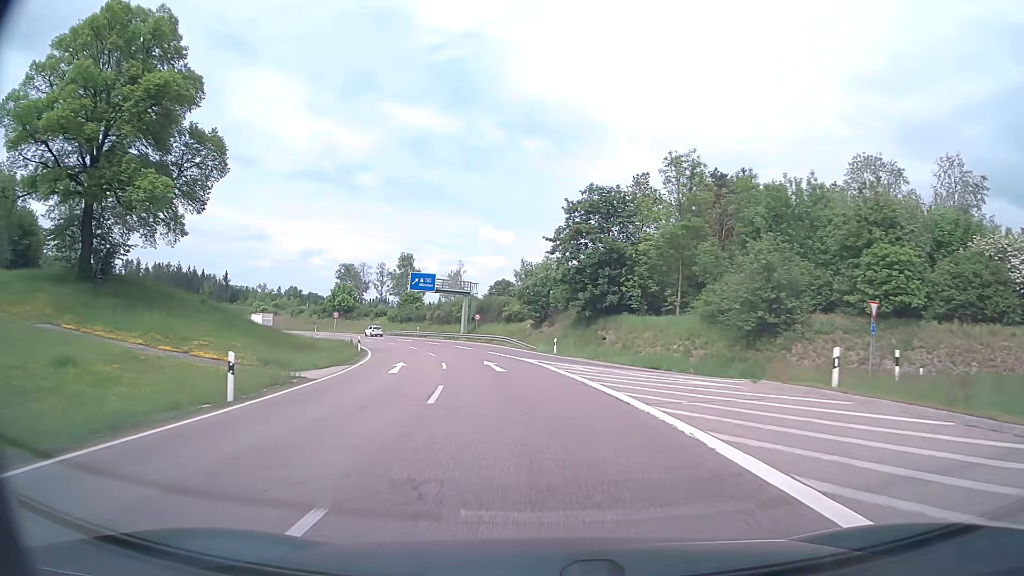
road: trunk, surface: asphalt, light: Day
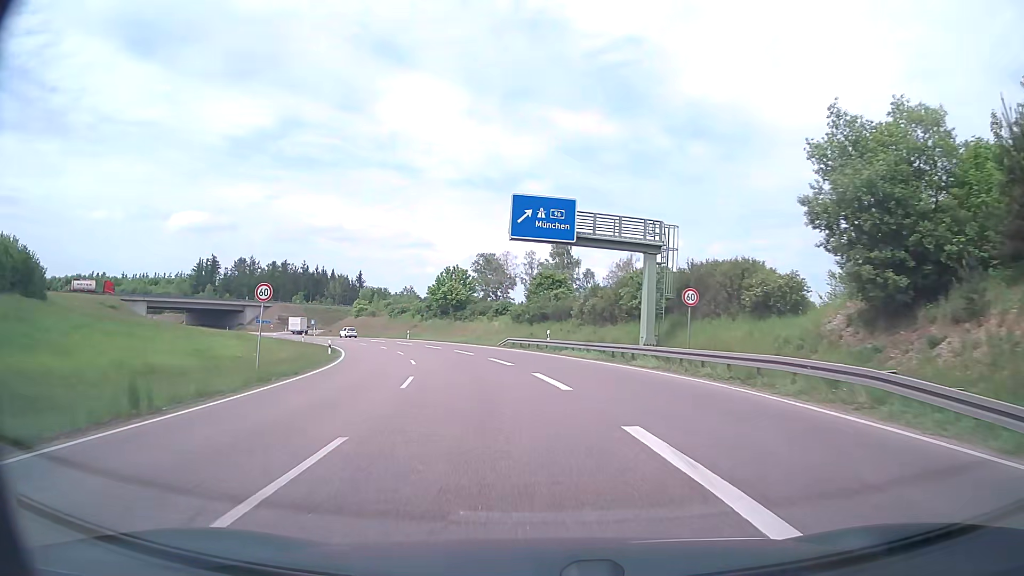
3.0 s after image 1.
(-5.4, +44.3) m; -15°
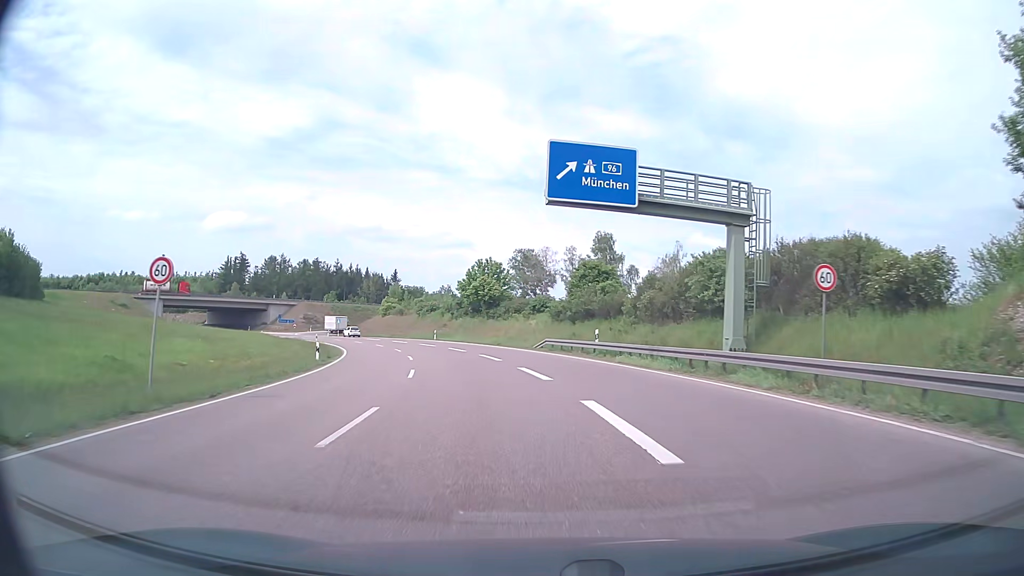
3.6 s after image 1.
(-0.2, +8.7) m; -3°
(0, +10) (-1, +20) (-3, +30) (-5, +40) (-8, +49) (-12, +59) (-15, +68) (-19, +77) (-23, +86) (-28, +95) m
